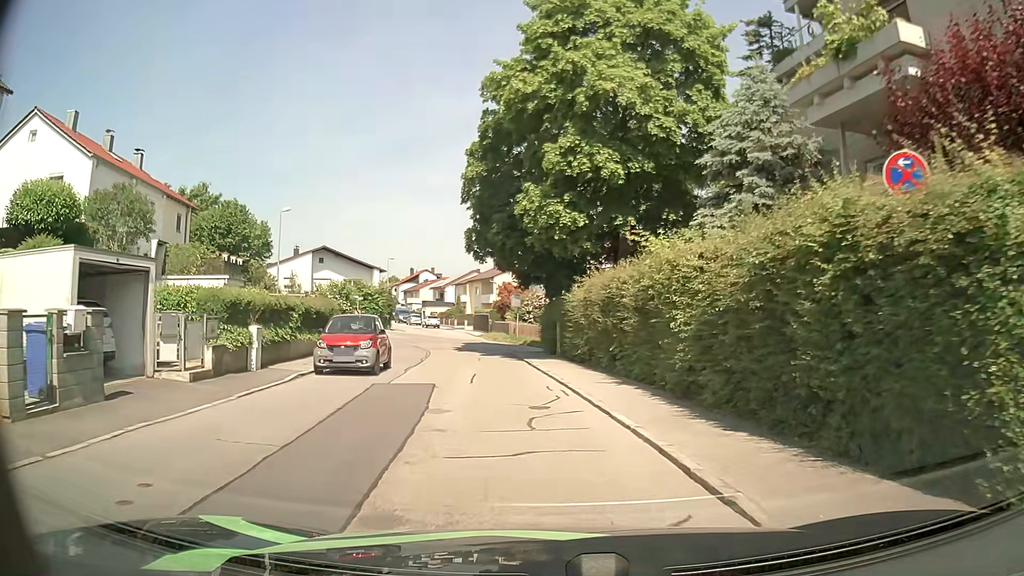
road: residential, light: Day
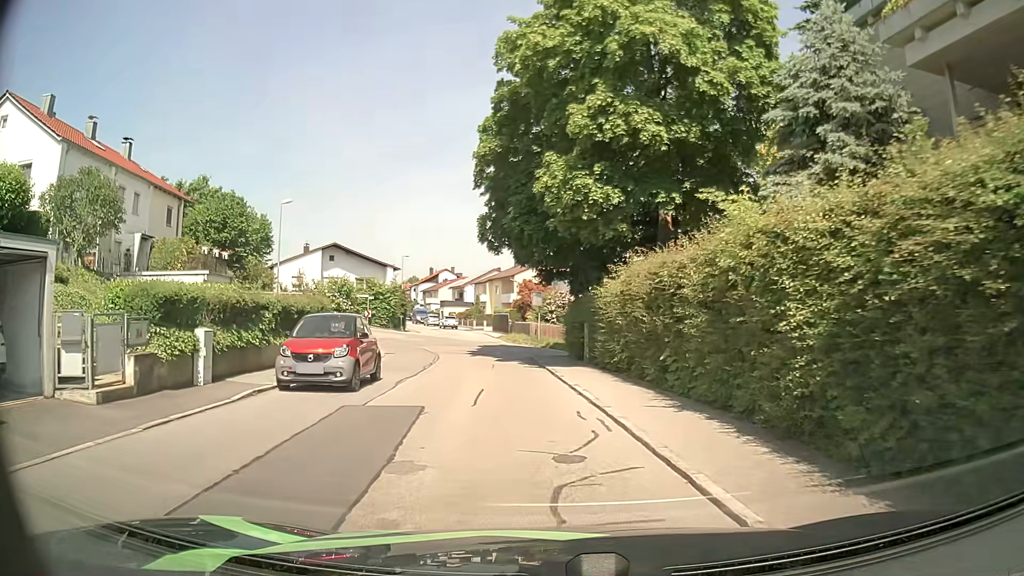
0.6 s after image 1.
(-0.1, +3.9) m; -2°
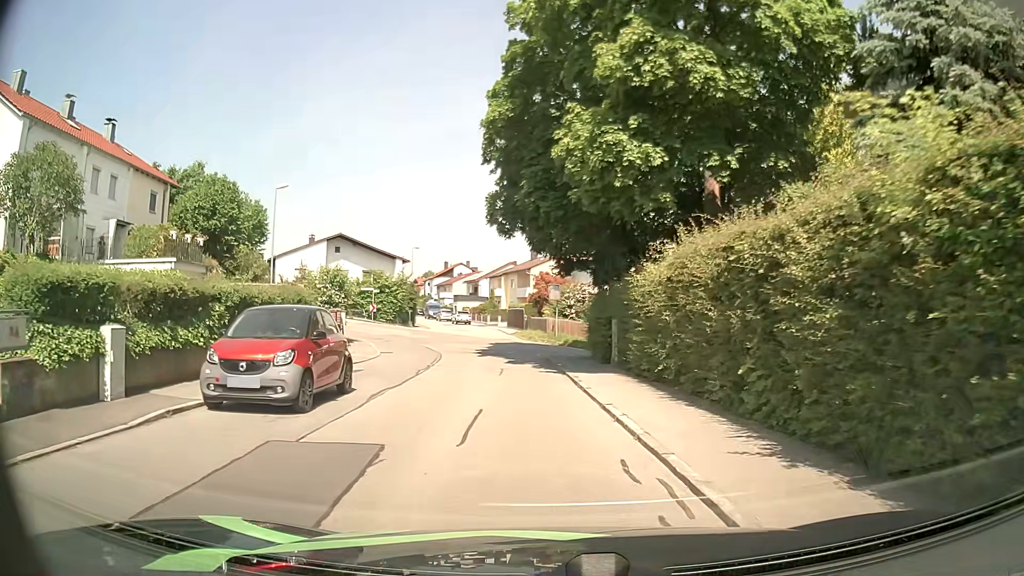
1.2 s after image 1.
(-0.1, +3.8) m; -1°
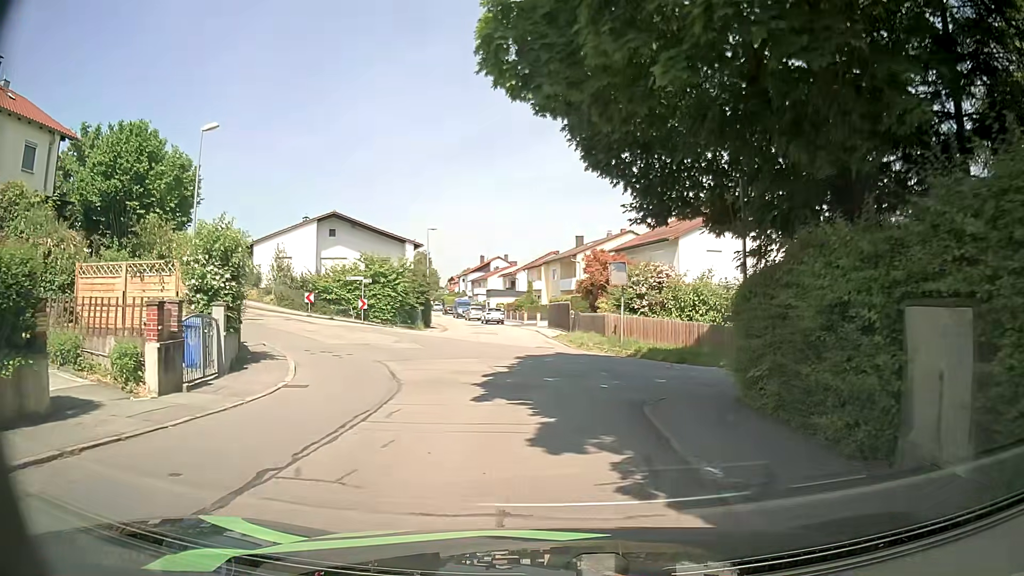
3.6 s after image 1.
(-0.6, +14.1) m; -4°
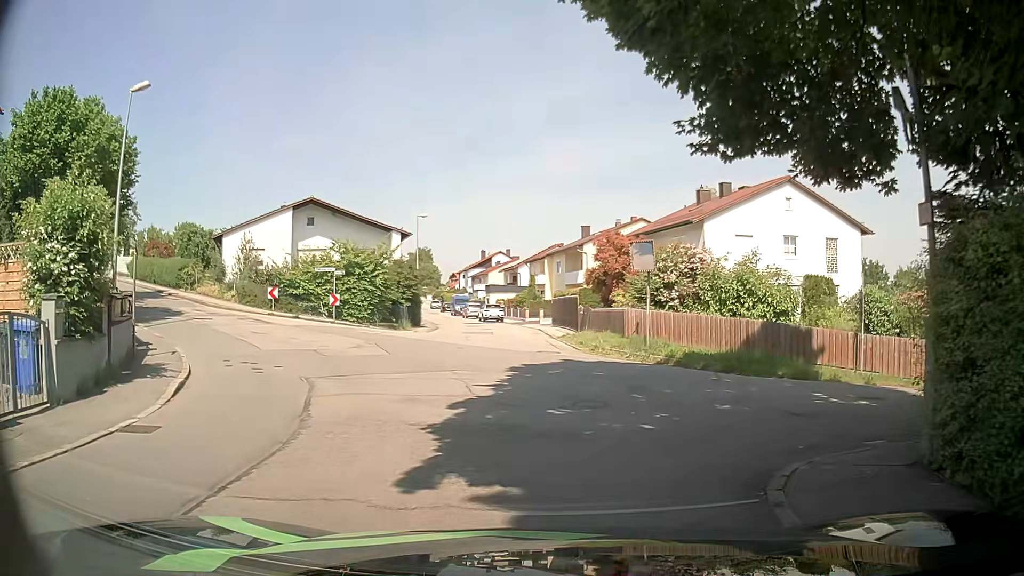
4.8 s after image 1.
(+0.1, +5.6) m; 0°
